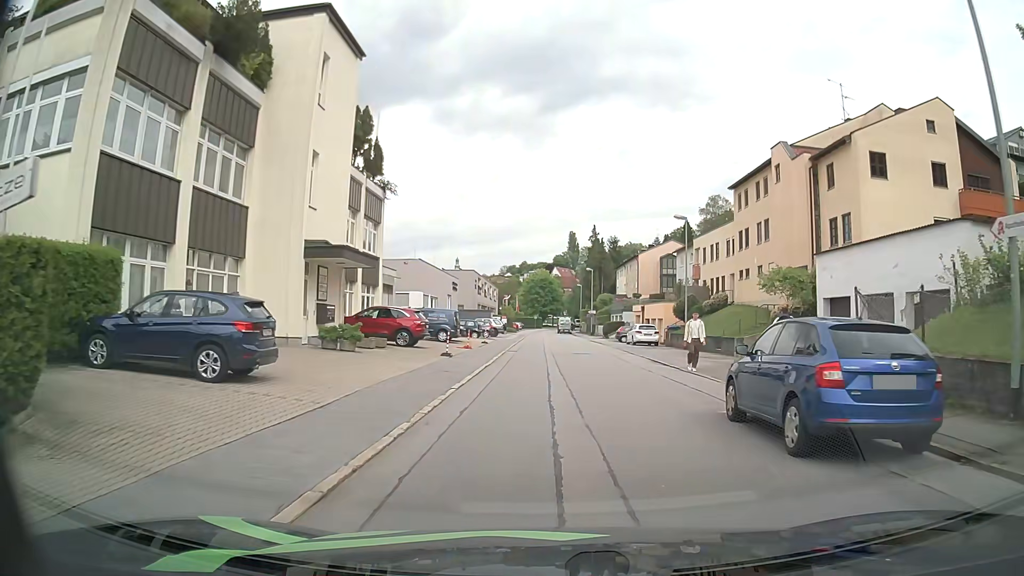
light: Day
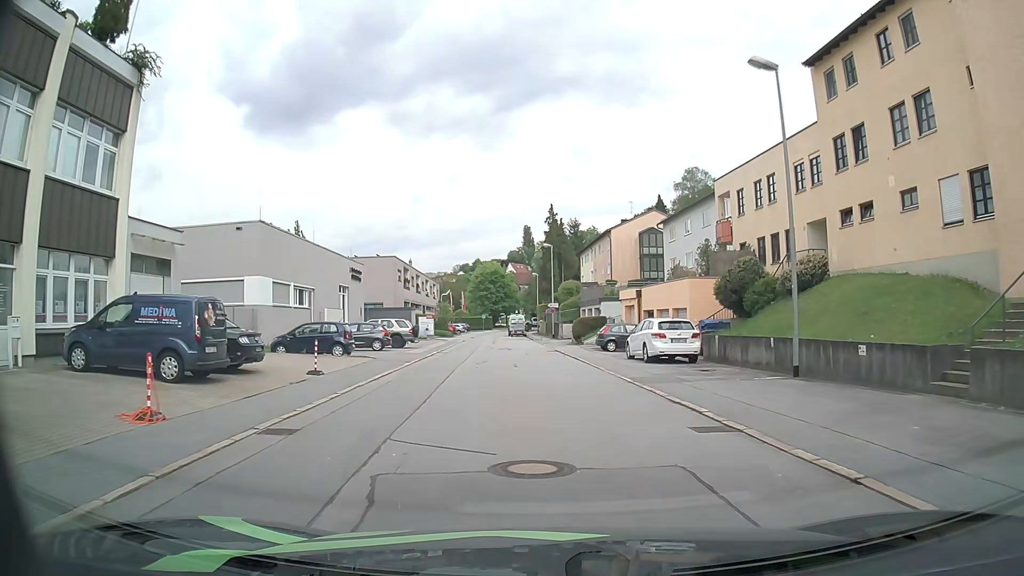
(+1.0, +24.1) m; +4°
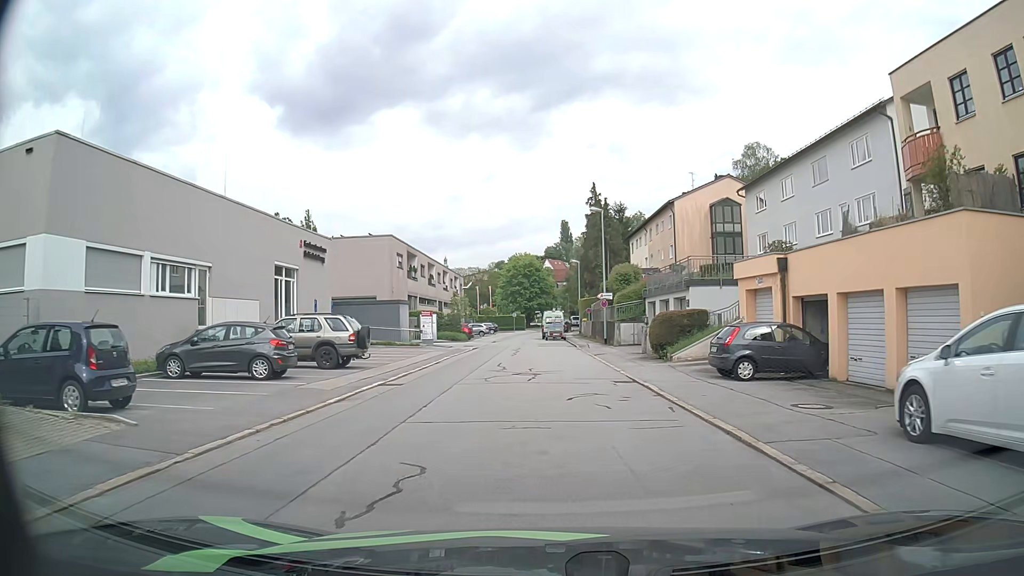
(-0.7, +18.2) m; -3°
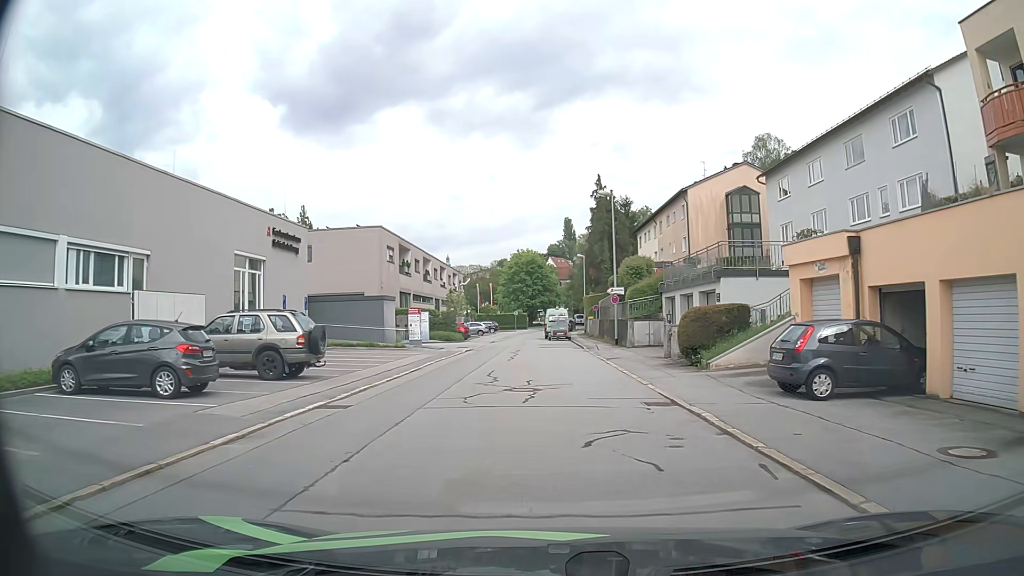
(0.0, +4.7) m; 0°
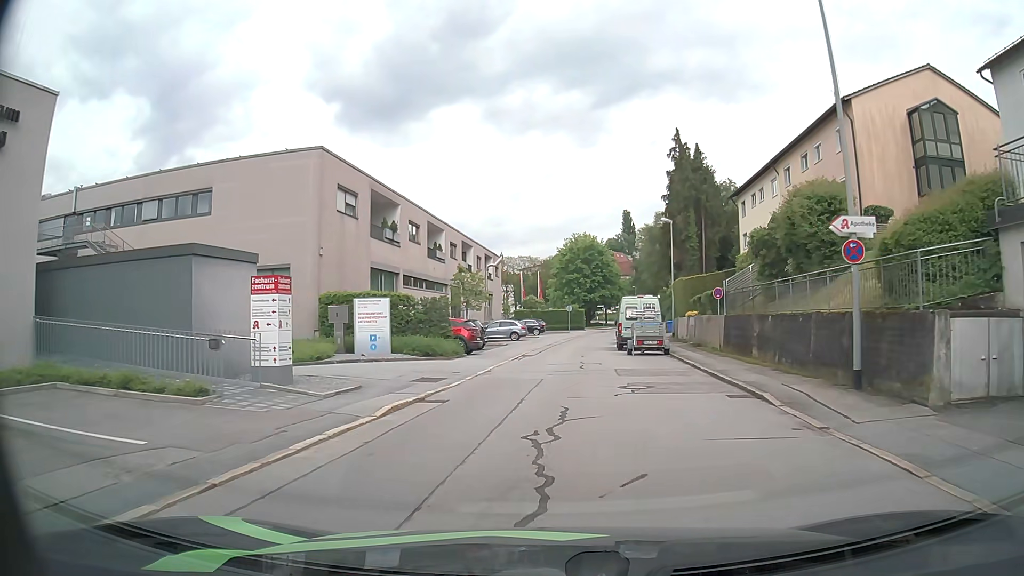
(-1.0, +24.2) m; -5°
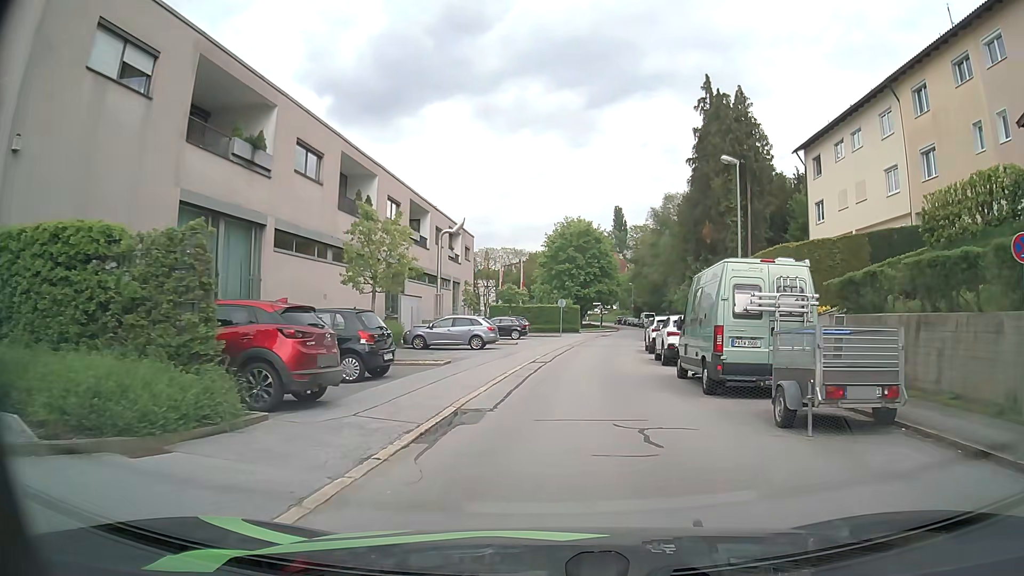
(-0.3, +18.6) m; 0°
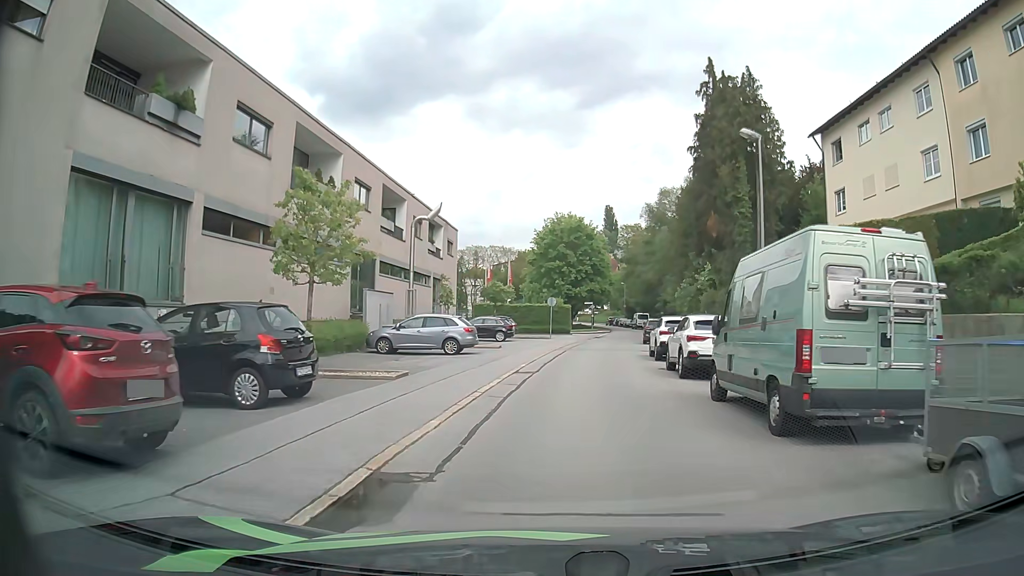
(0.0, +4.5) m; +1°
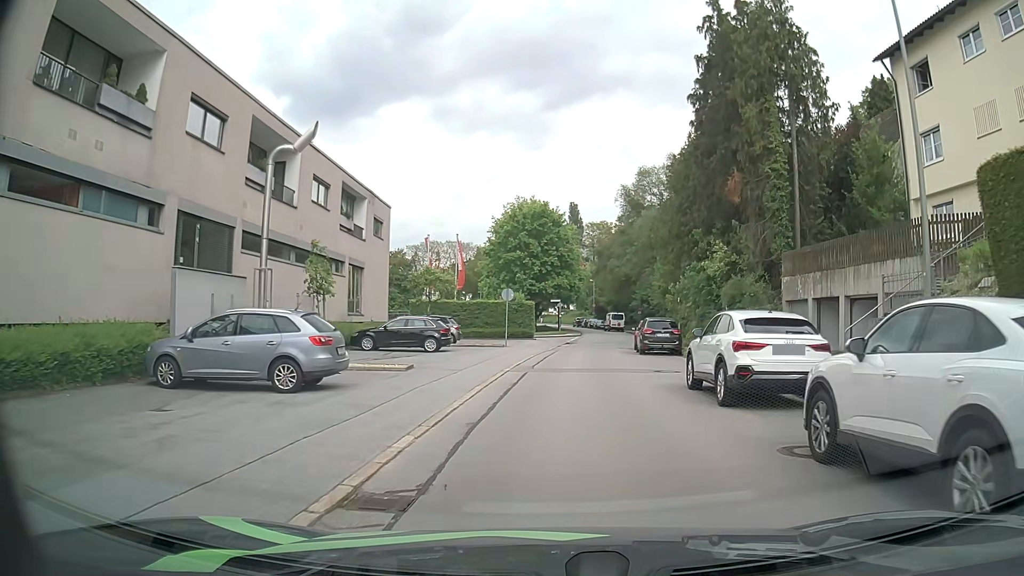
(+0.4, +13.0) m; +3°
